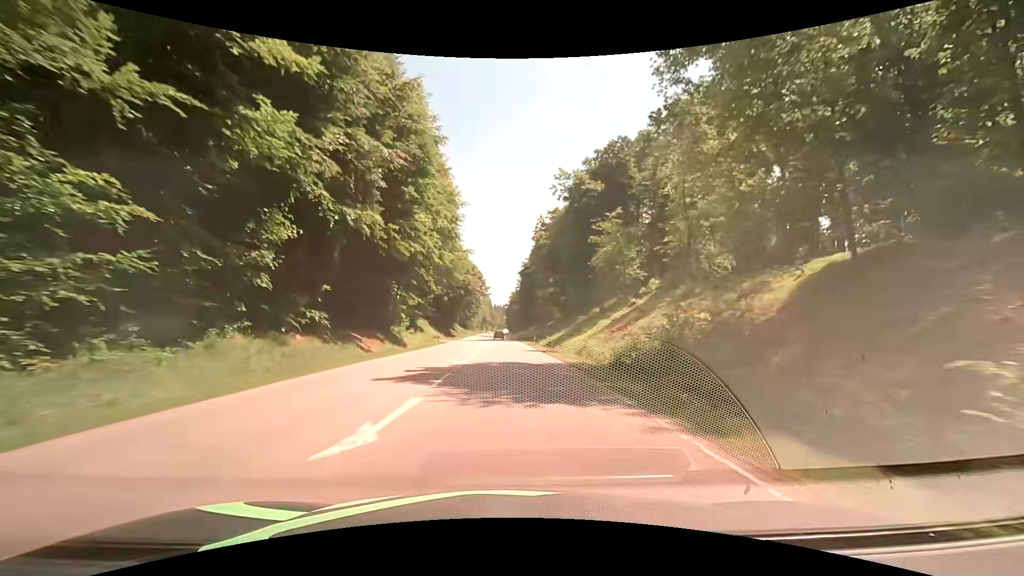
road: secondary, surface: asphalt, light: Day
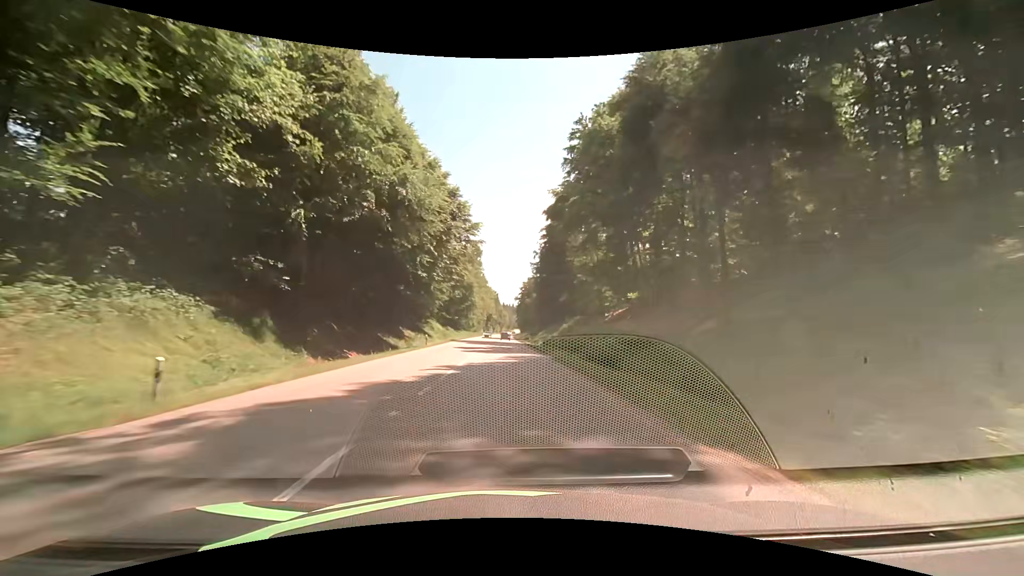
(-0.2, +64.5) m; -1°
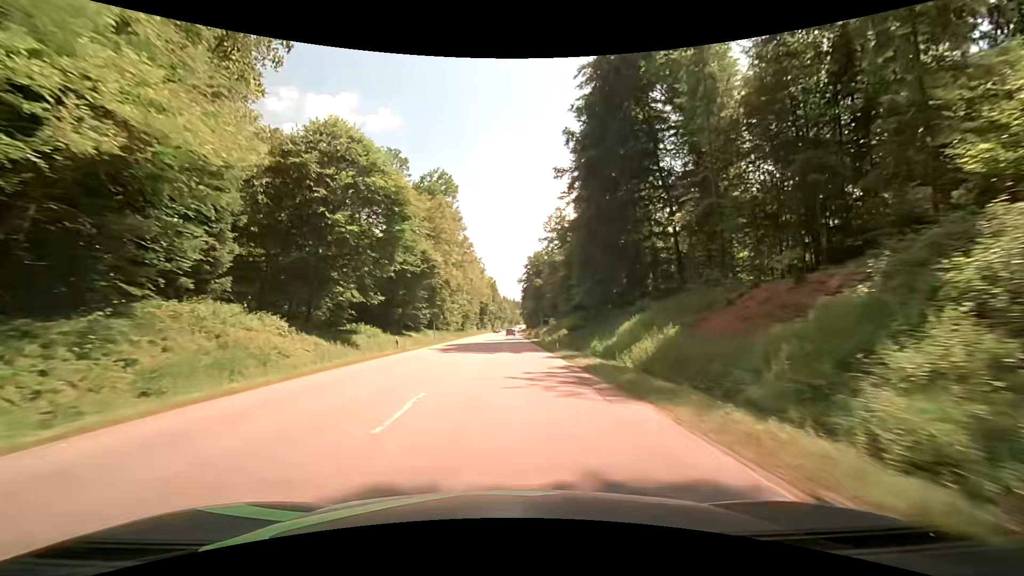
(-0.6, +68.5) m; -1°
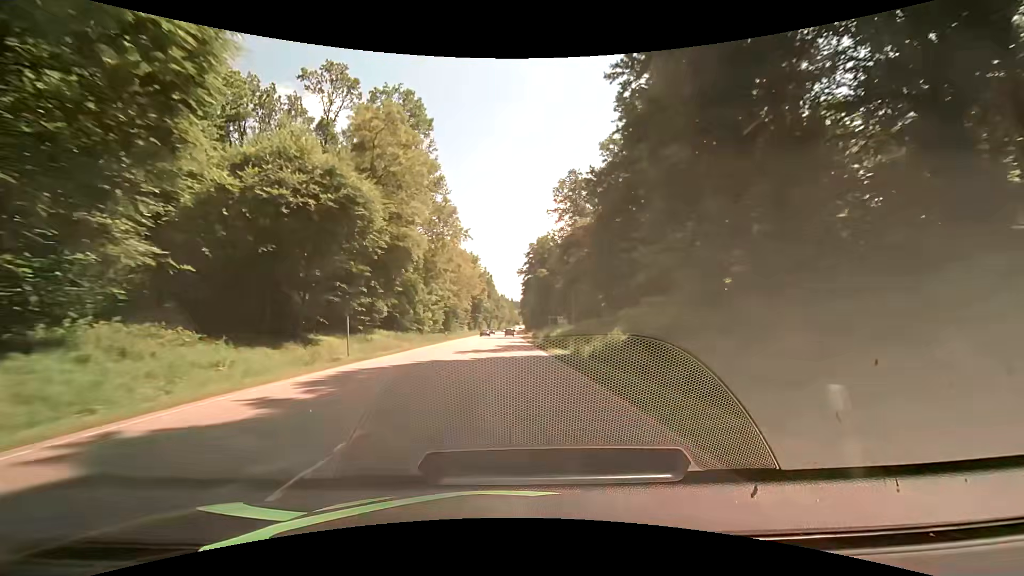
(+0.1, +27.9) m; 0°
(0, +10) (0, +20) (0, +30) (0, +40) (0, +50) (0, +60) (0, +70) (0, +80) (0, +90) (0, +100) m
